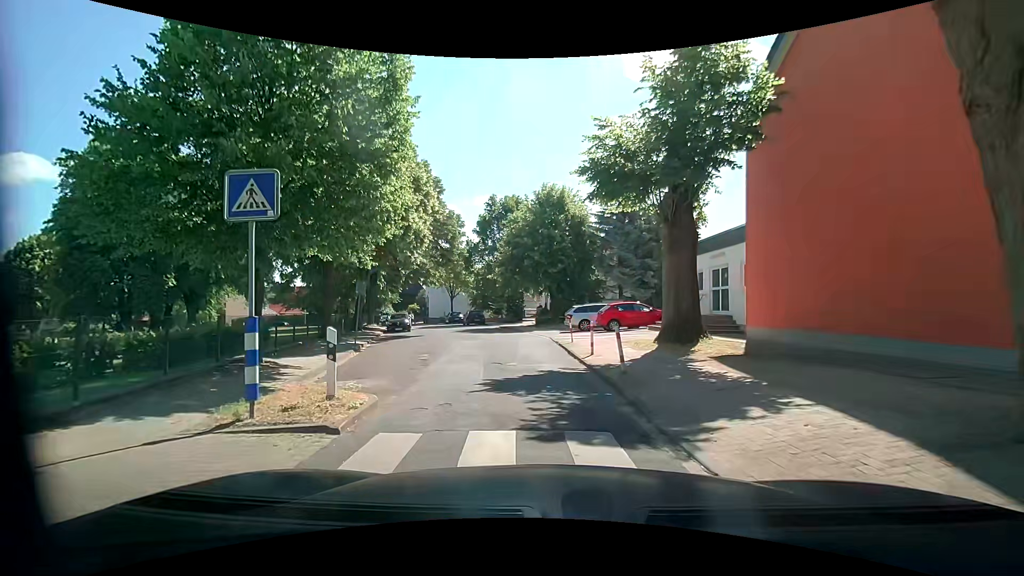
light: Day
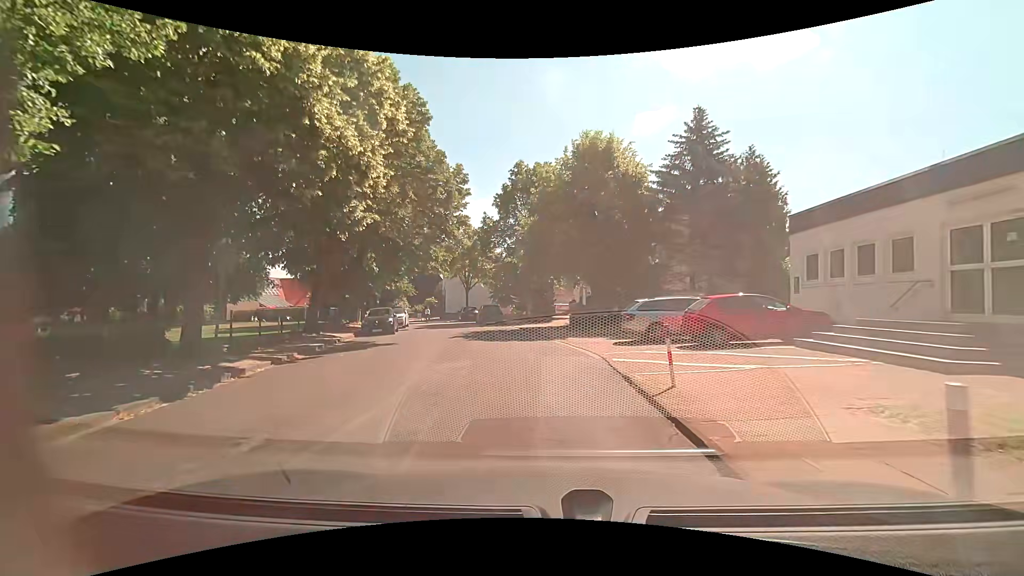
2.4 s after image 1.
(-0.1, +11.0) m; -1°
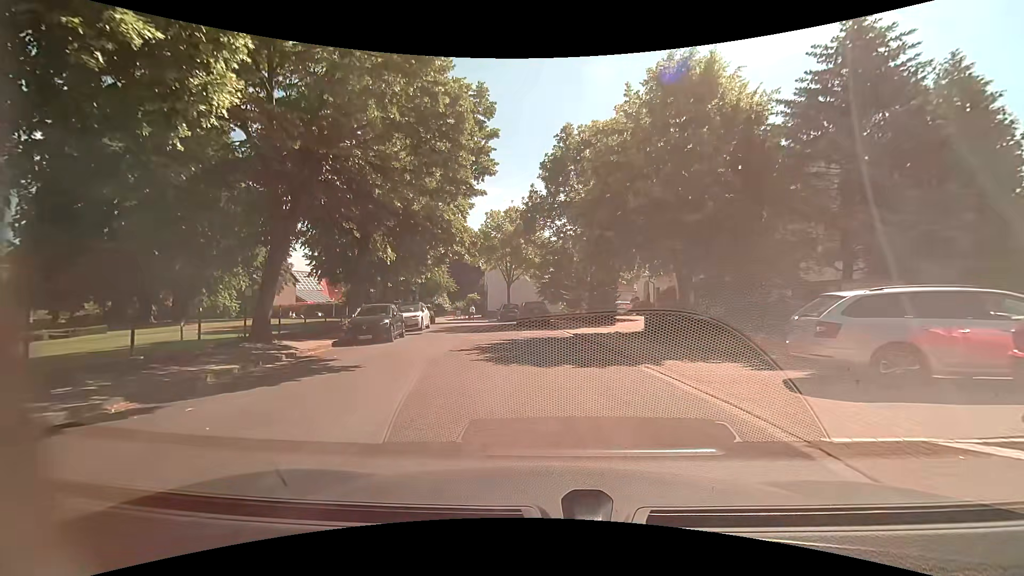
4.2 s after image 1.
(-0.4, +8.7) m; -6°
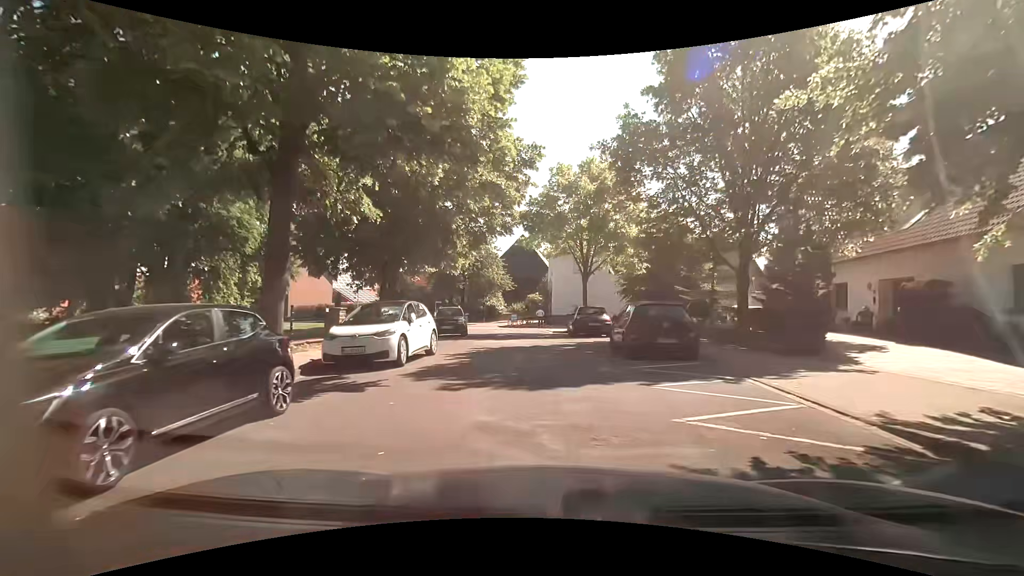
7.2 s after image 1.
(-1.5, +15.1) m; -7°
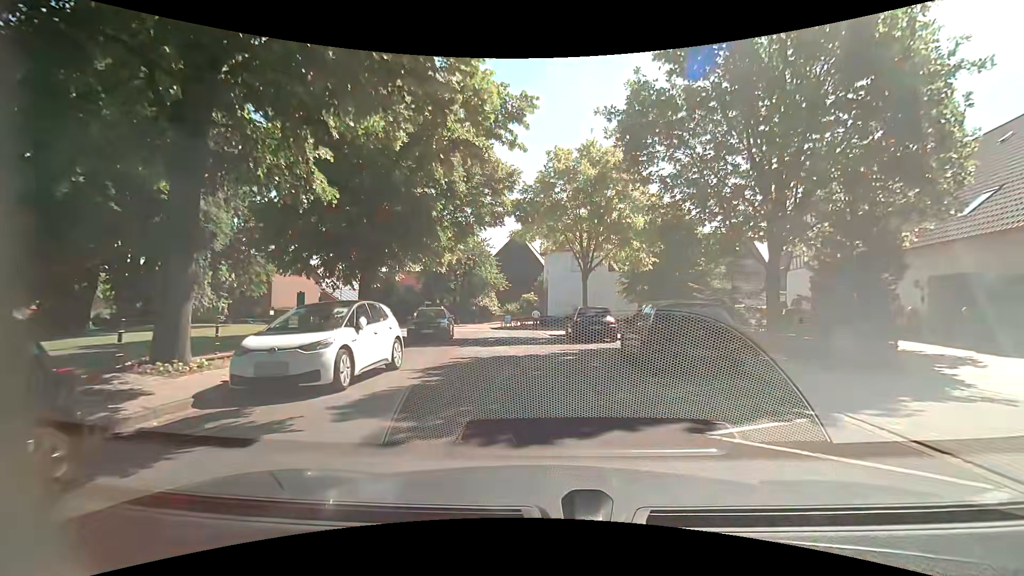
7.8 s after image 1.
(0.0, +3.1) m; 0°
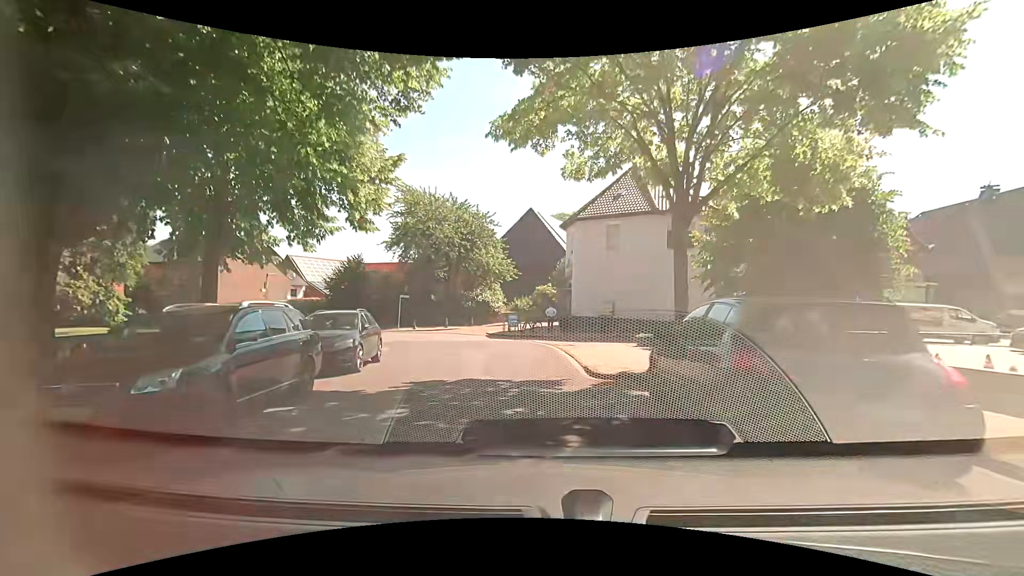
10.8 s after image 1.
(0.0, +15.6) m; -4°
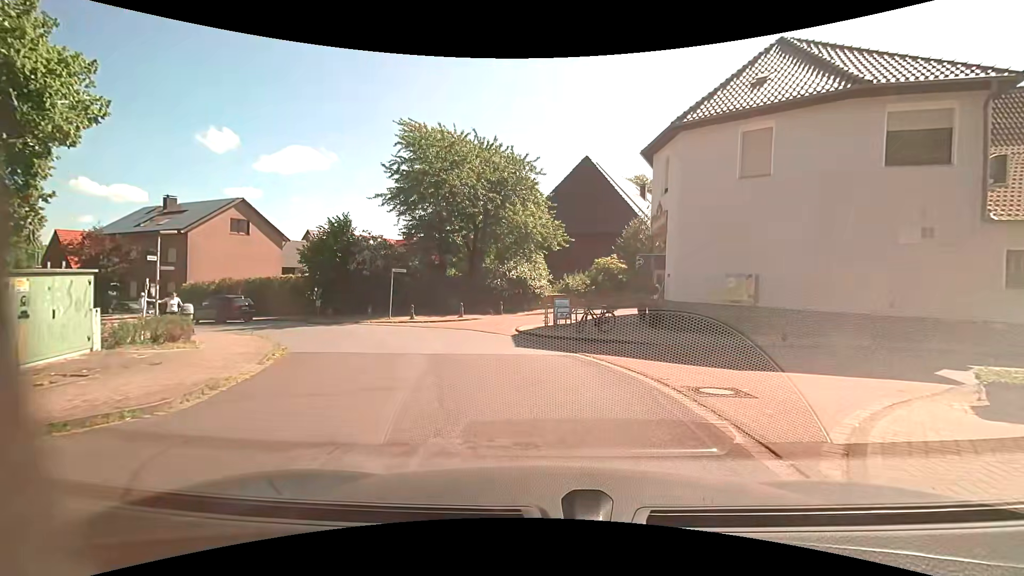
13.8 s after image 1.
(-0.2, +13.6) m; -4°
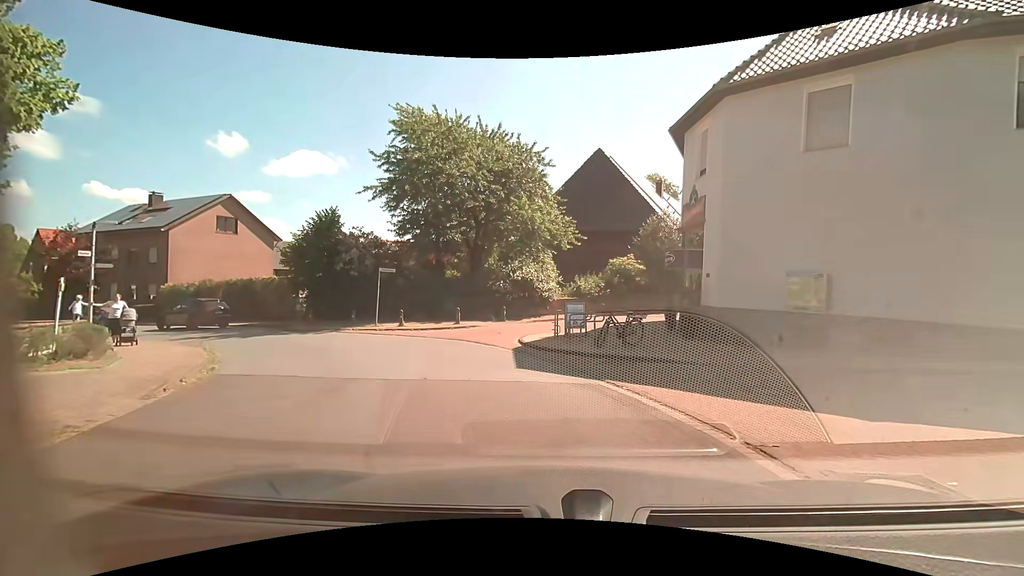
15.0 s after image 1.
(0.0, +3.3) m; -2°
